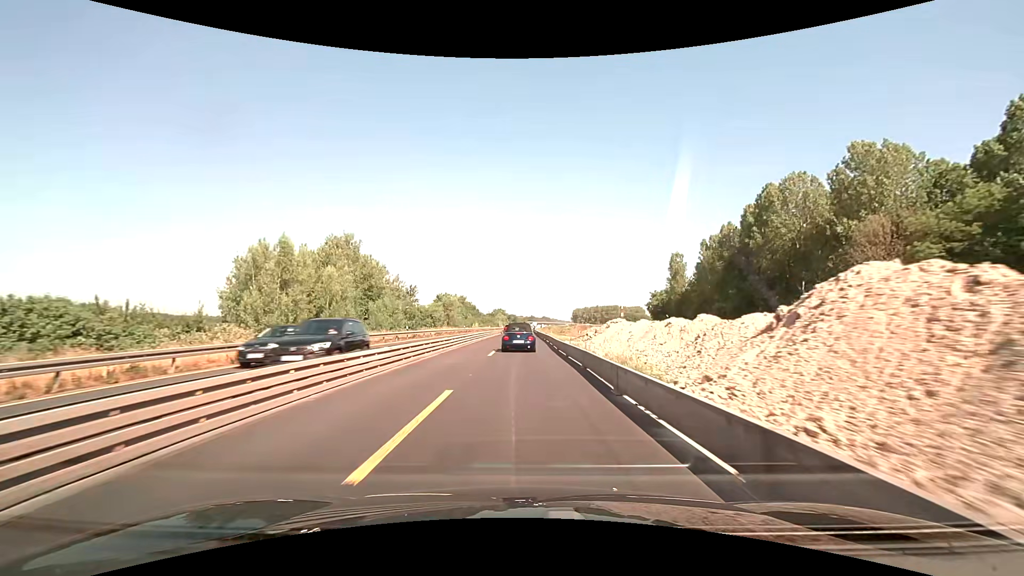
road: motorway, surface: asphalt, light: Day
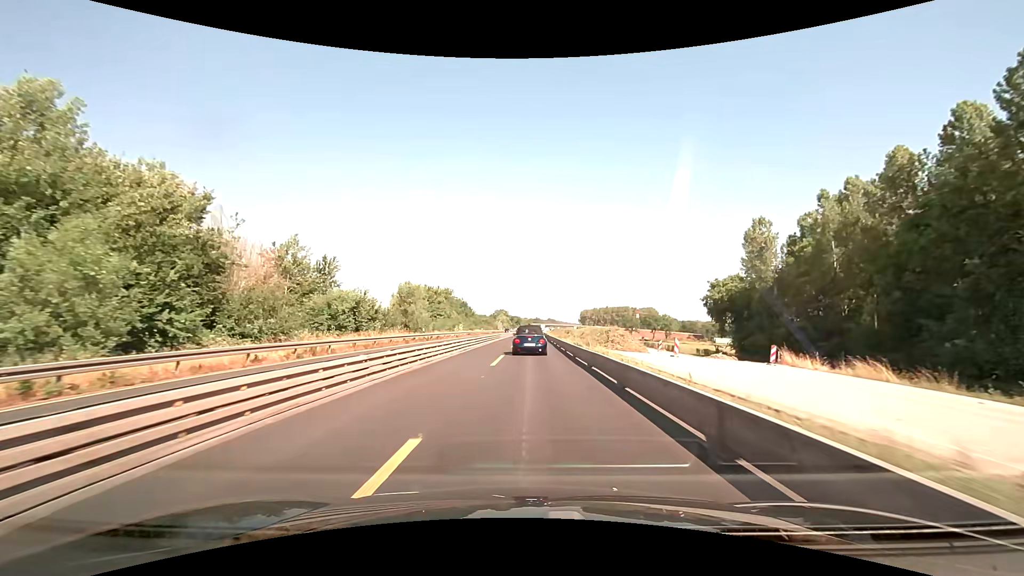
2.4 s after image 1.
(-0.1, +40.7) m; 0°
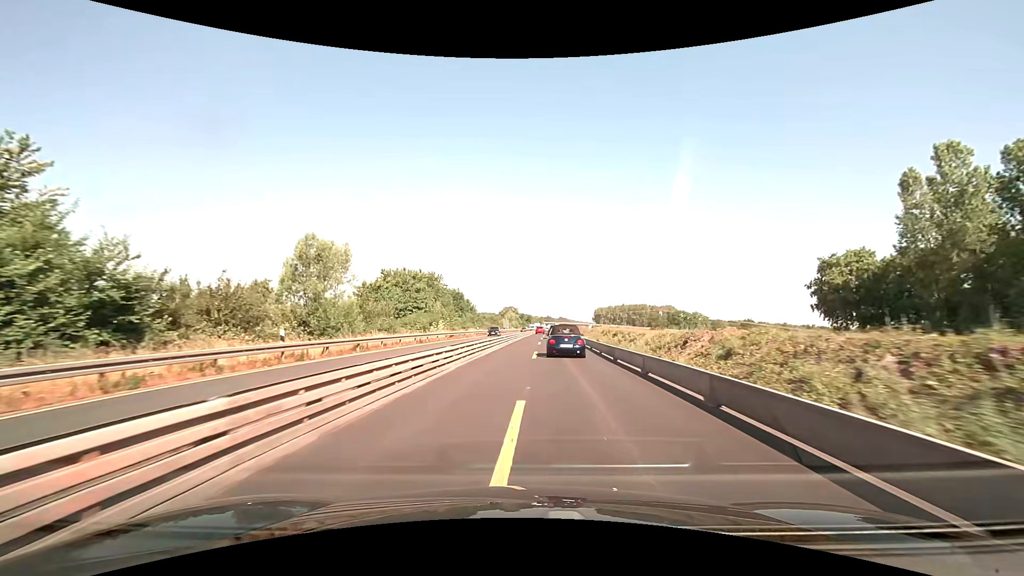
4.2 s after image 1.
(-0.5, +32.8) m; -1°
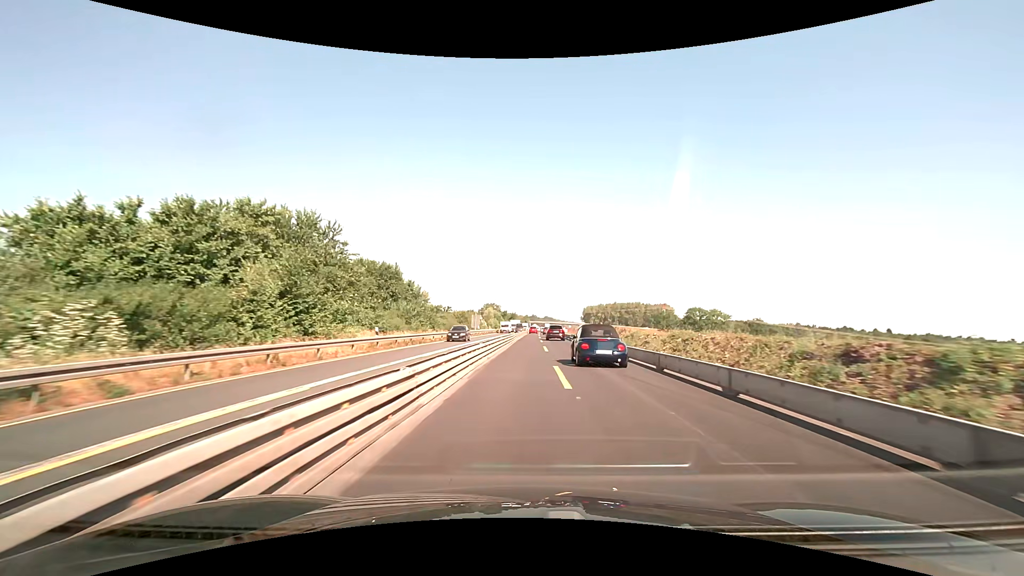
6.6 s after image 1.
(+0.7, +46.7) m; +2°
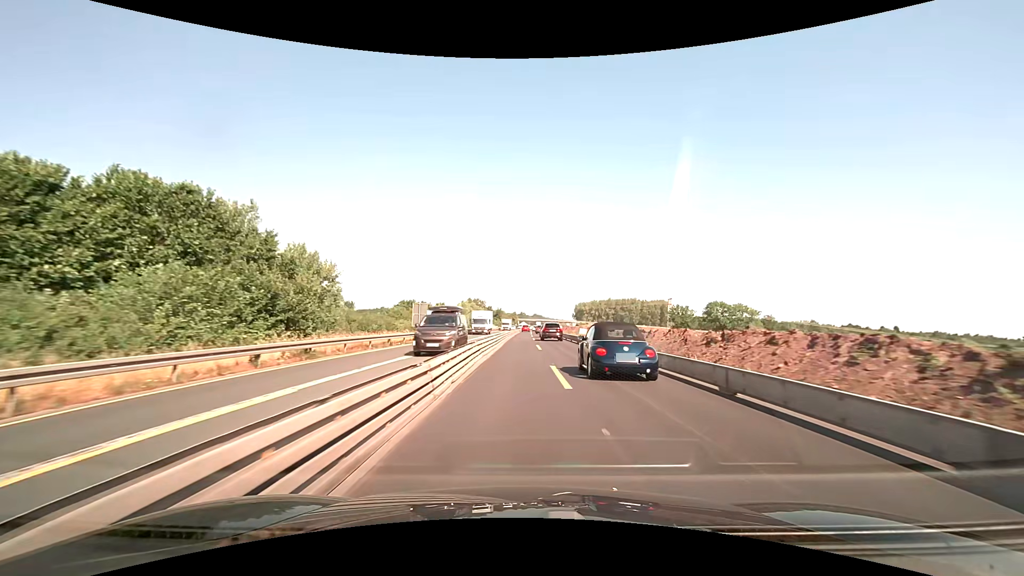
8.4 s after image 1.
(+0.6, +36.5) m; +1°
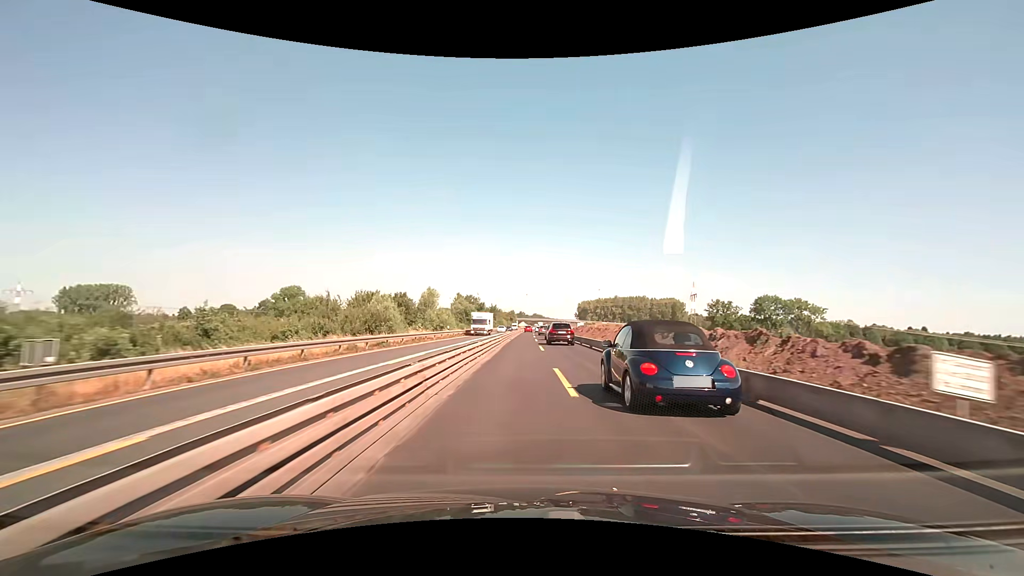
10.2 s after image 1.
(+0.1, +37.1) m; 0°
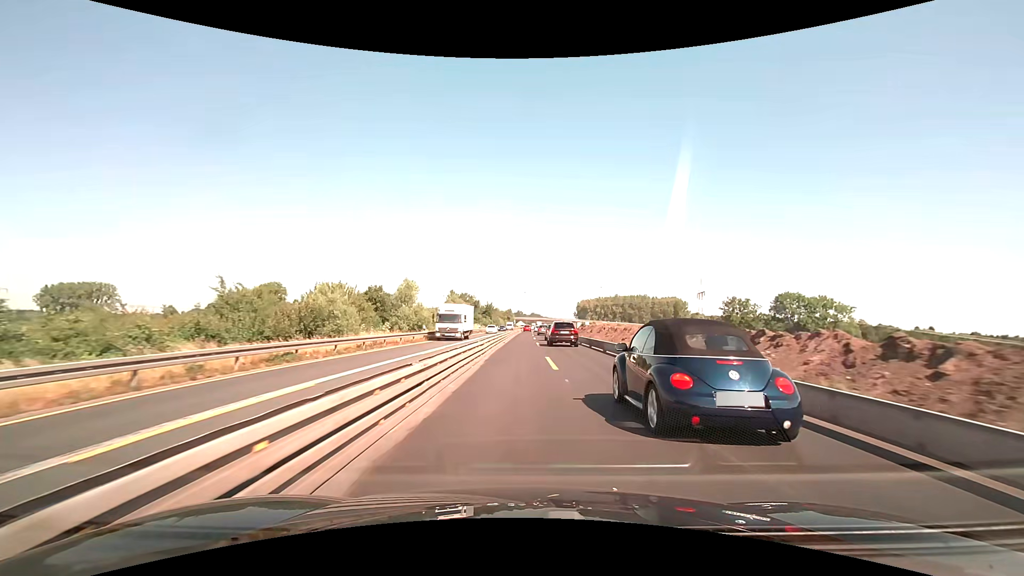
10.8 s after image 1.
(0.0, +12.5) m; 0°
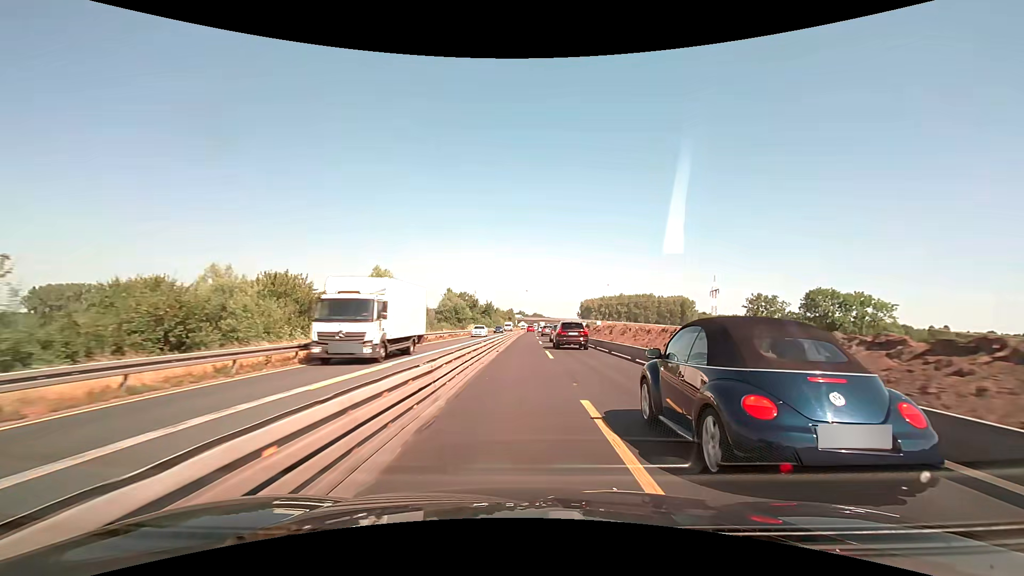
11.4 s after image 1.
(0.0, +12.5) m; 0°
(0, +10) (0, +20) (0, +30) (0, +40) (0, +50) (+1, +60) (+1, +70) (+1, +80) (+1, +90) (+1, +100) m
